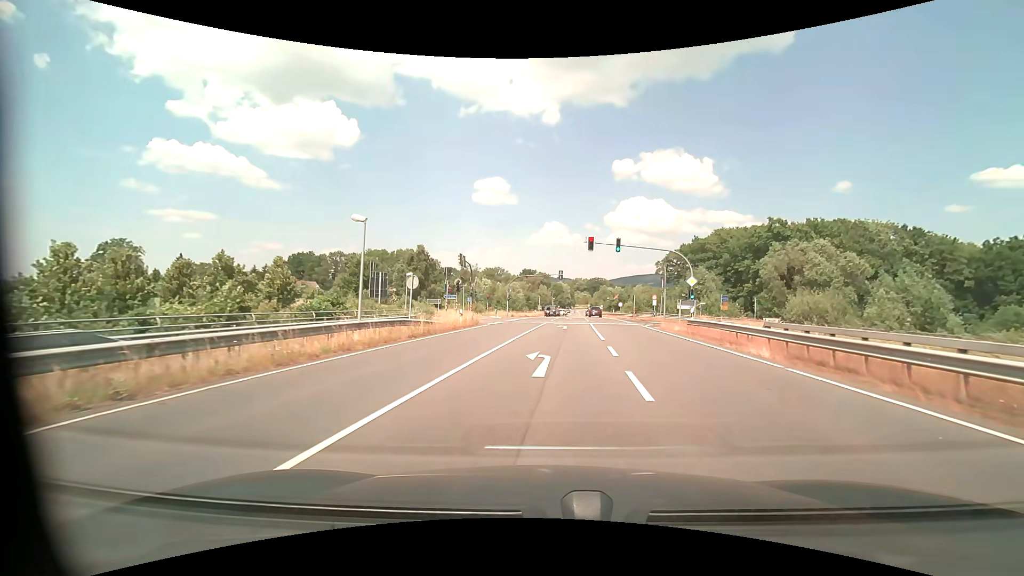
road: secondary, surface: asphalt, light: Day
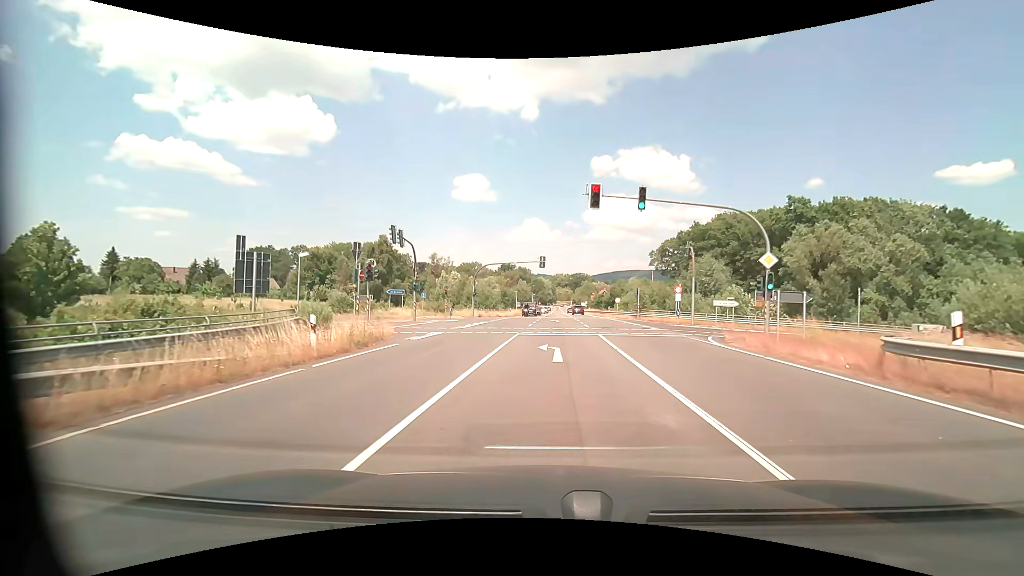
(+0.4, +17.4) m; +2°
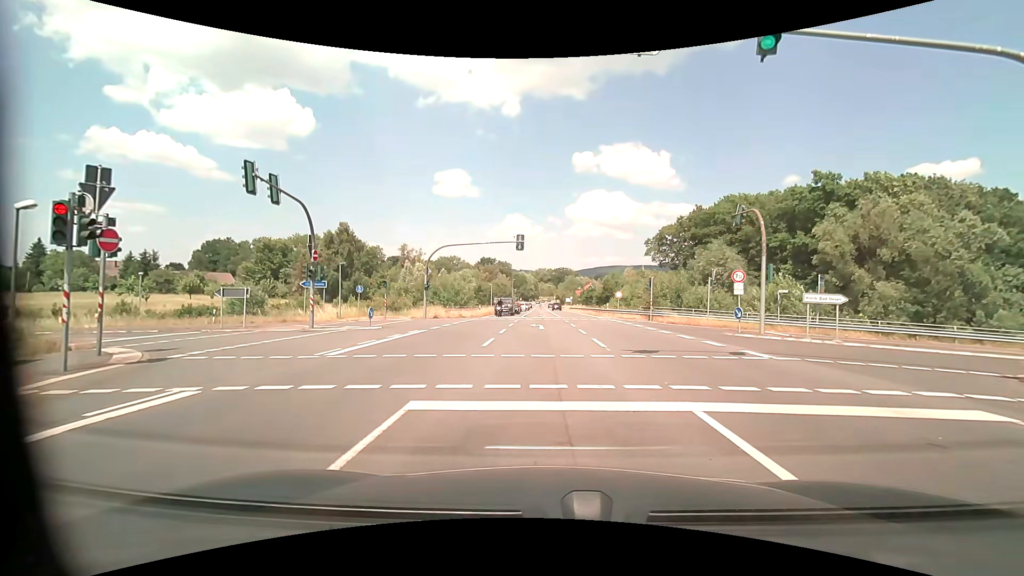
(+0.3, +14.9) m; +2°
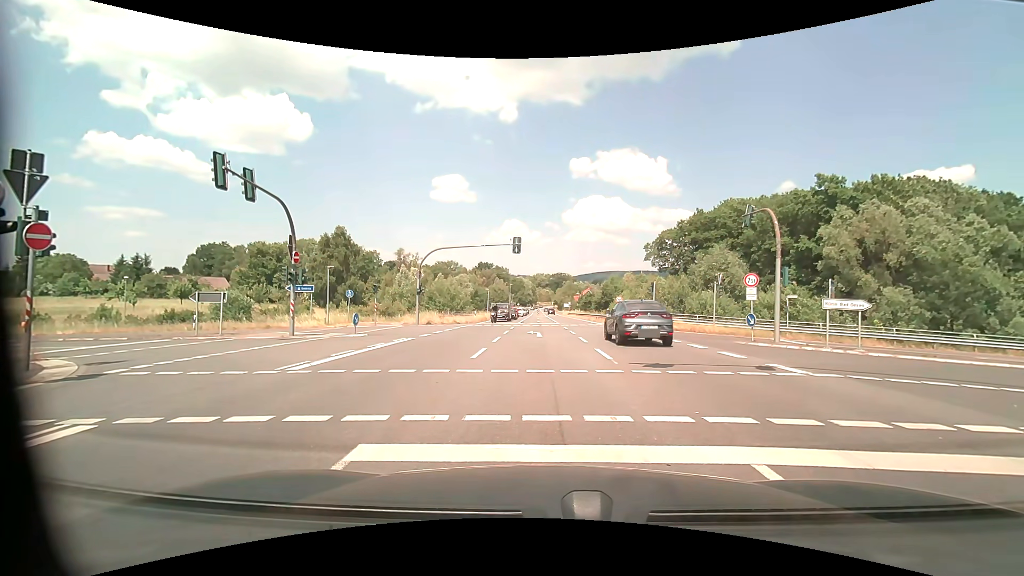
(0.0, +1.5) m; -1°
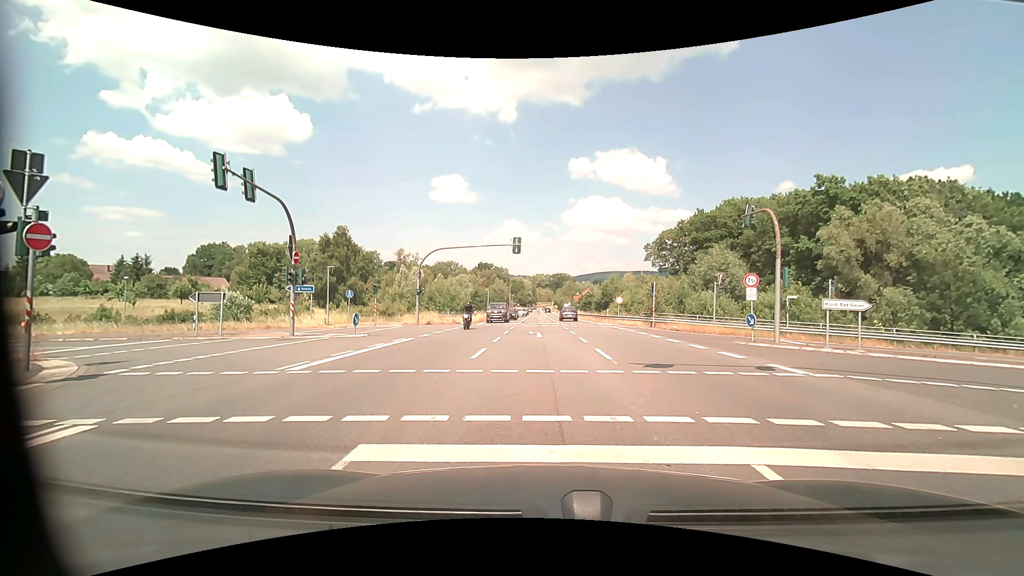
(0.0, 0.0) m; 0°
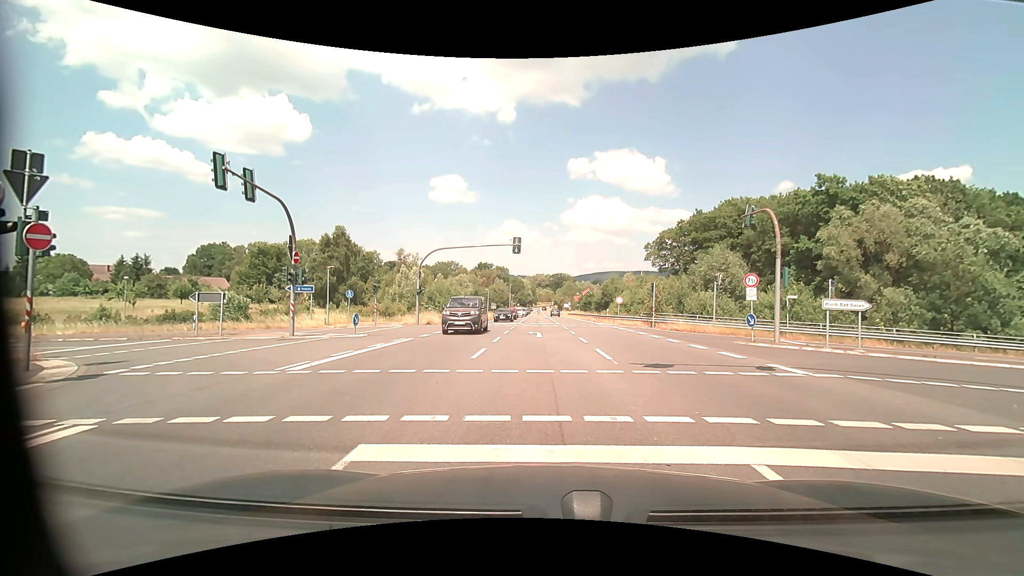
(0.0, 0.0) m; 0°
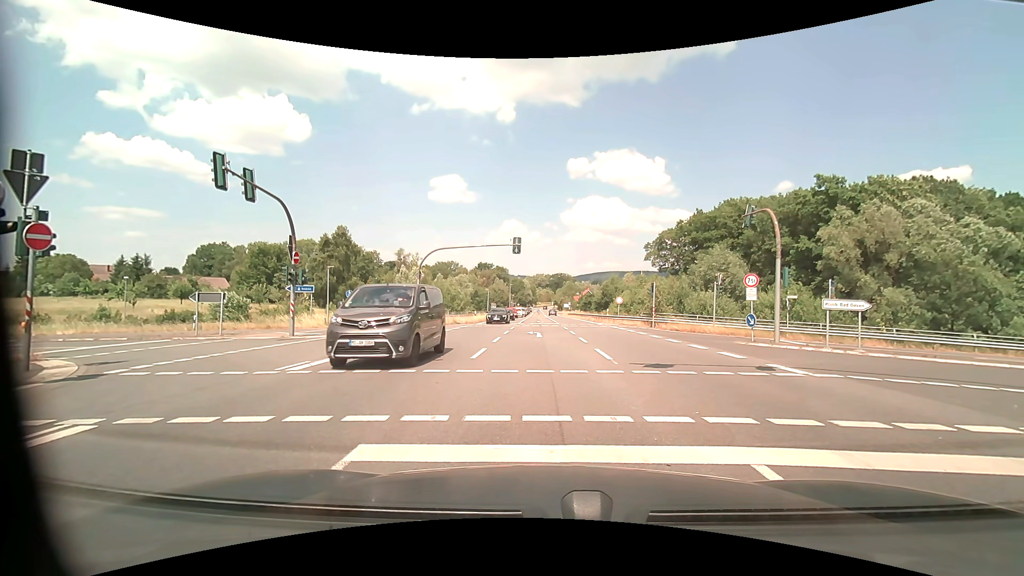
(0.0, 0.0) m; 0°
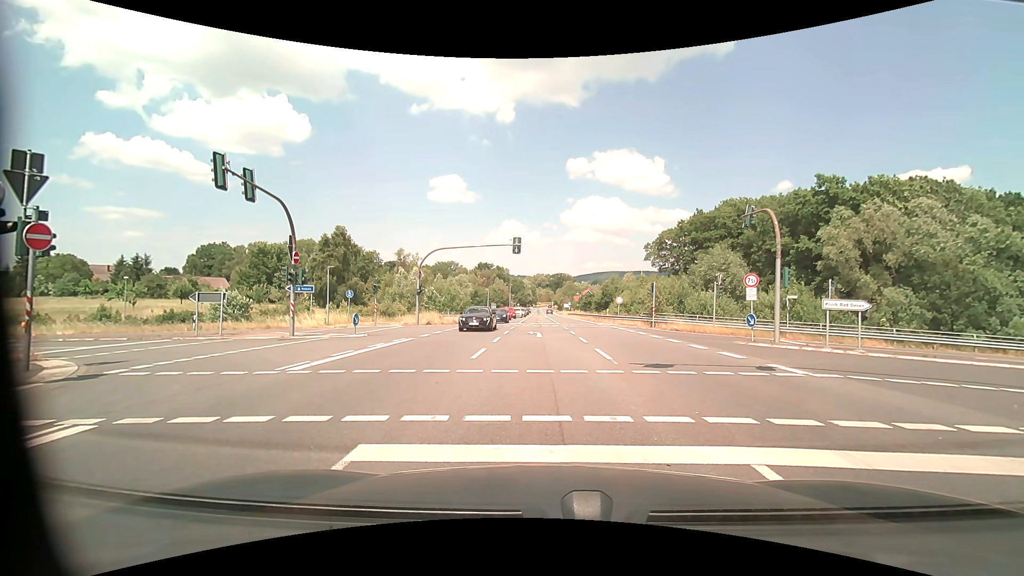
(0.0, 0.0) m; 0°
(0, +10) (0, +20) (-5, +29) (-14, +32) (-24, +32) (-34, +32) (-44, +31) (-54, +30) (-64, +29) (-74, +28) m
